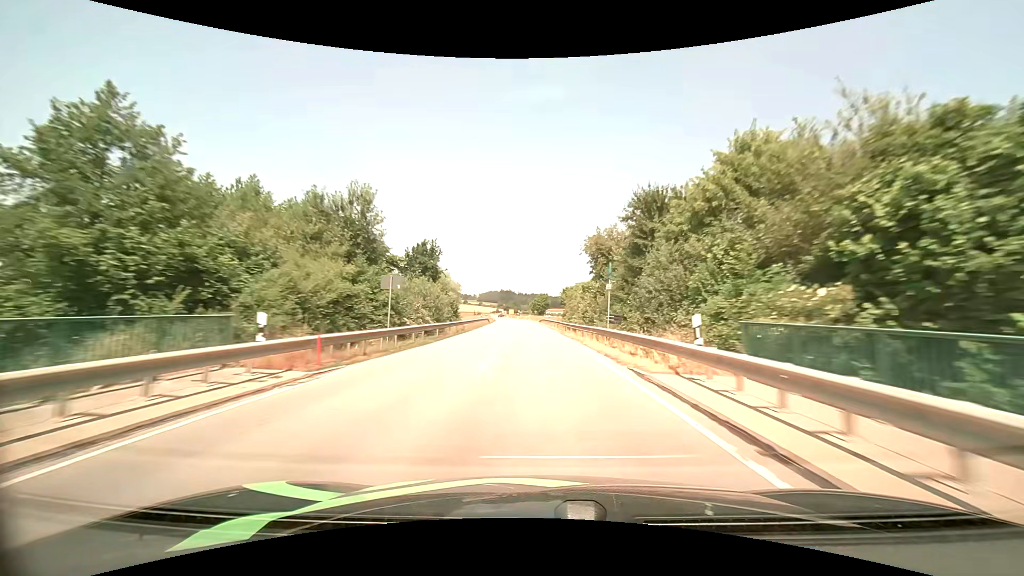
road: tertiary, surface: asphalt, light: Day
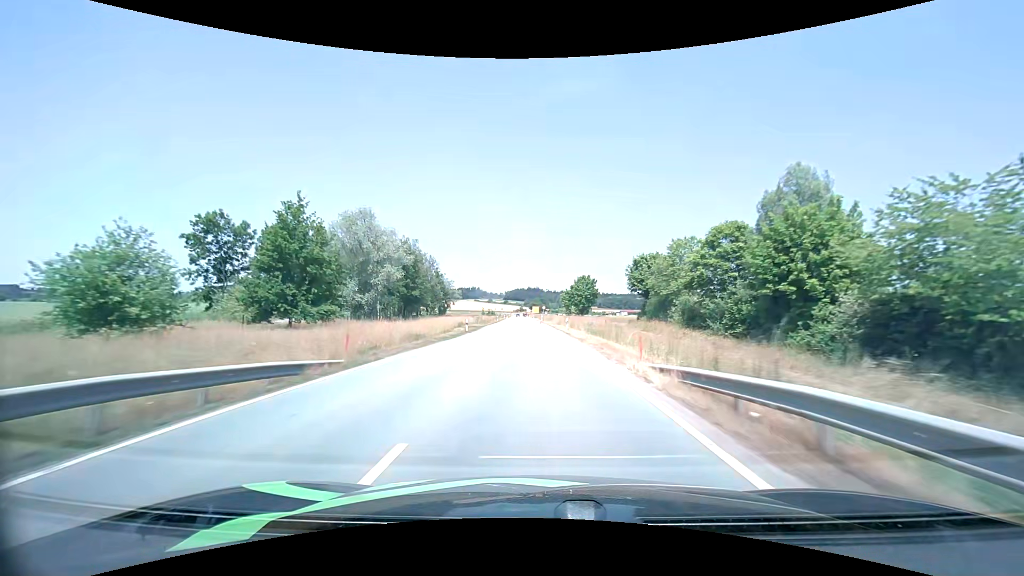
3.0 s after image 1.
(-2.0, +70.8) m; -3°
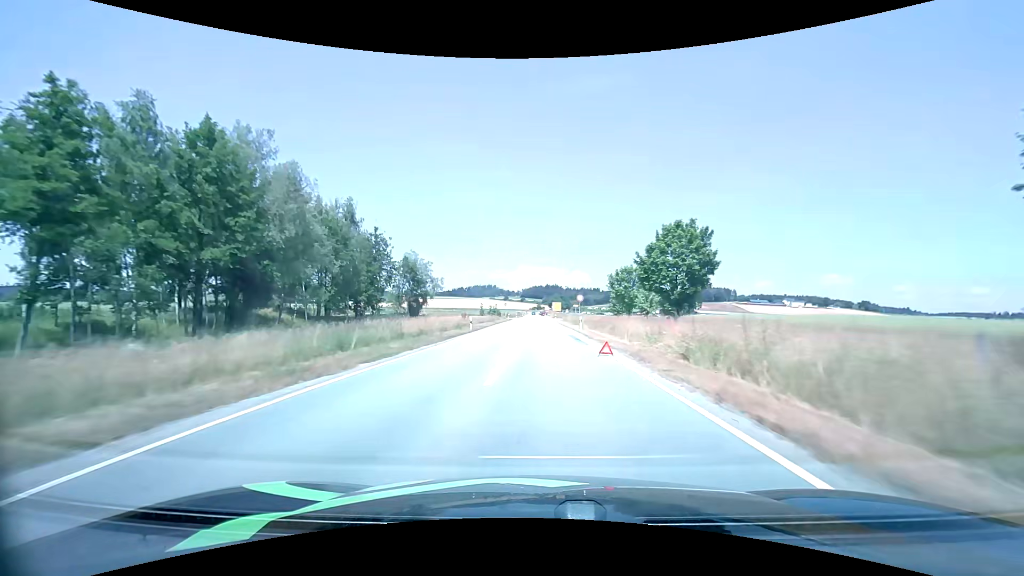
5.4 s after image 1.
(-1.1, +52.3) m; -2°
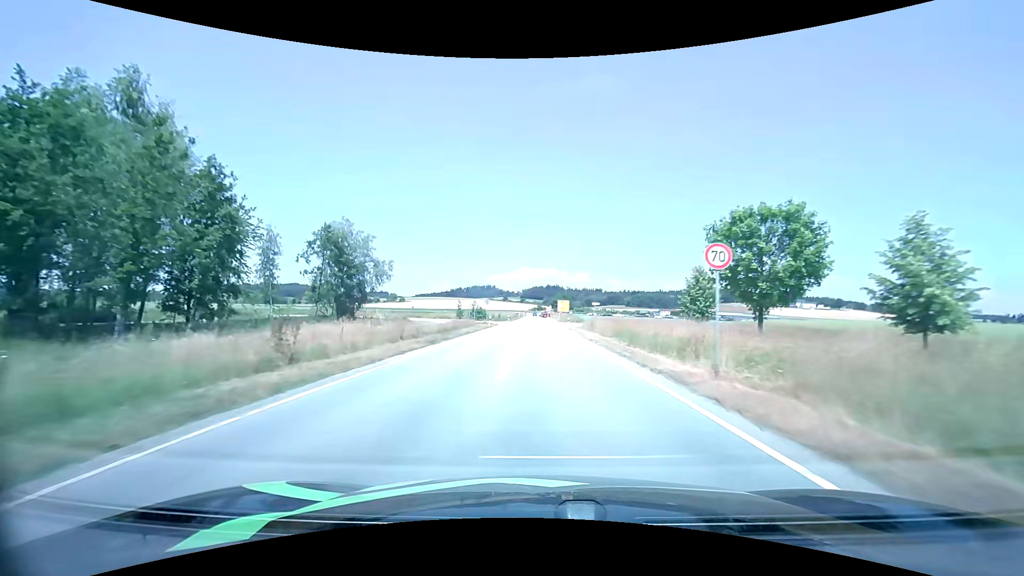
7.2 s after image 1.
(-0.1, +34.8) m; 0°
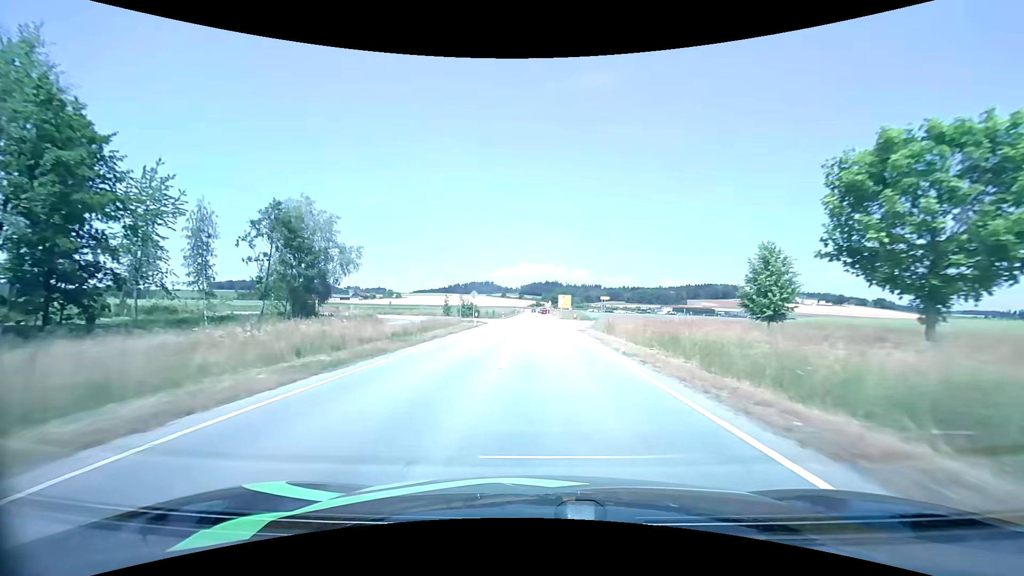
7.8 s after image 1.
(0.0, +10.7) m; 0°
(0, +10) (0, +20) (0, +30) (0, +40) (0, +50) (0, +60) (0, +70) (0, +80) (0, +90) (0, +100) m
